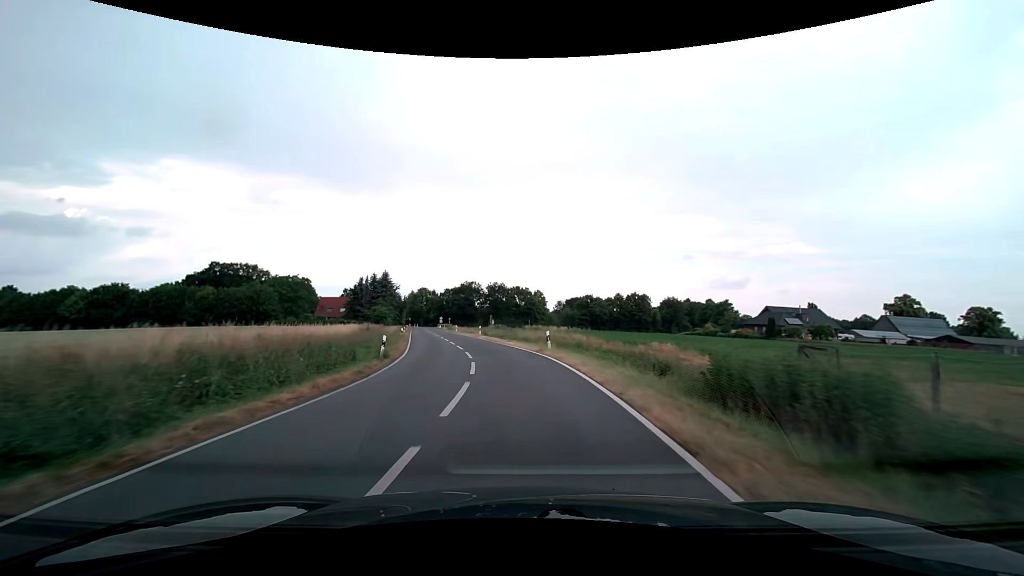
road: secondary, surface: asphalt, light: Day
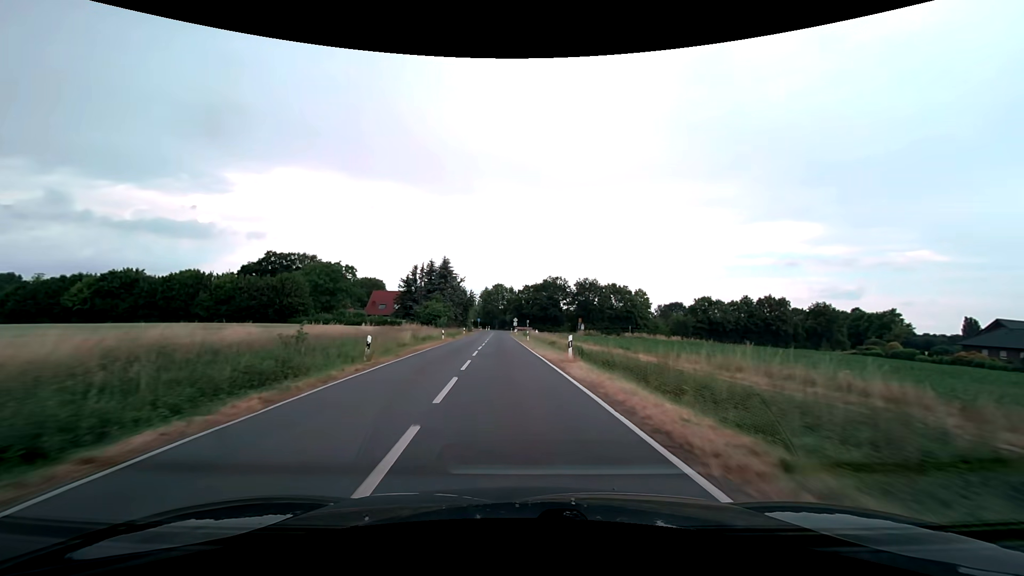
(-2.4, +29.4) m; -9°
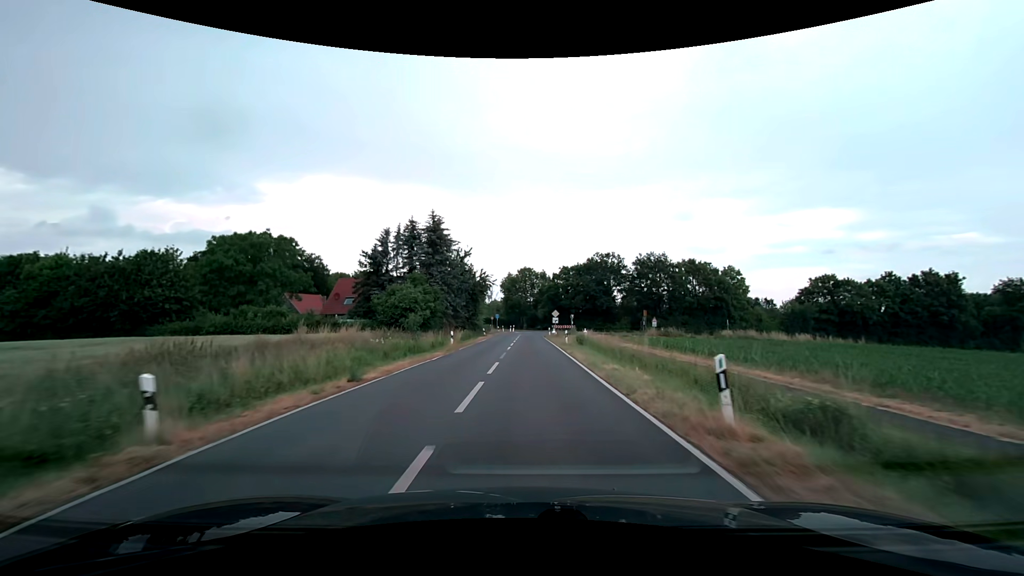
(-1.8, +37.6) m; -4°
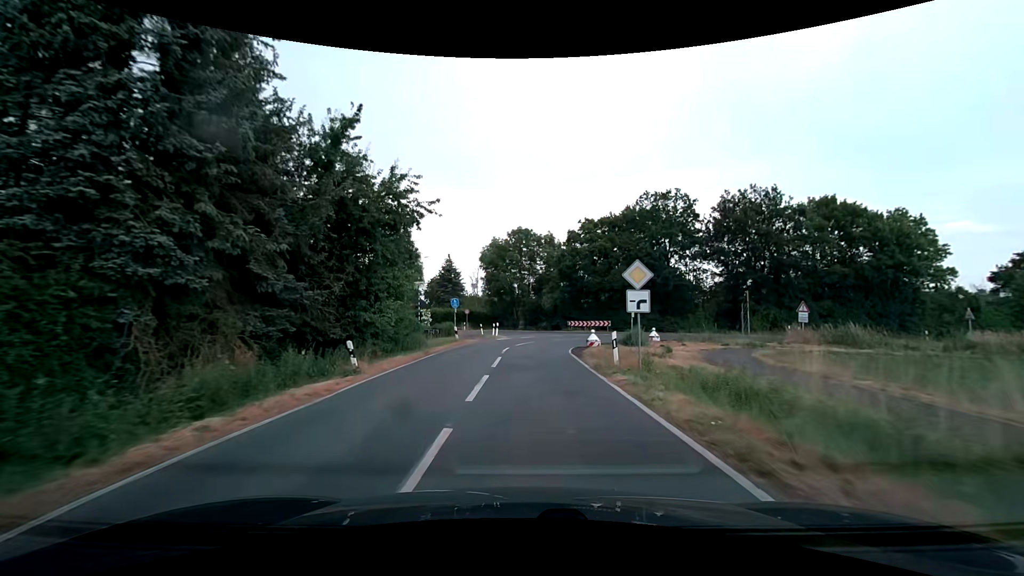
(+0.3, +41.1) m; 0°
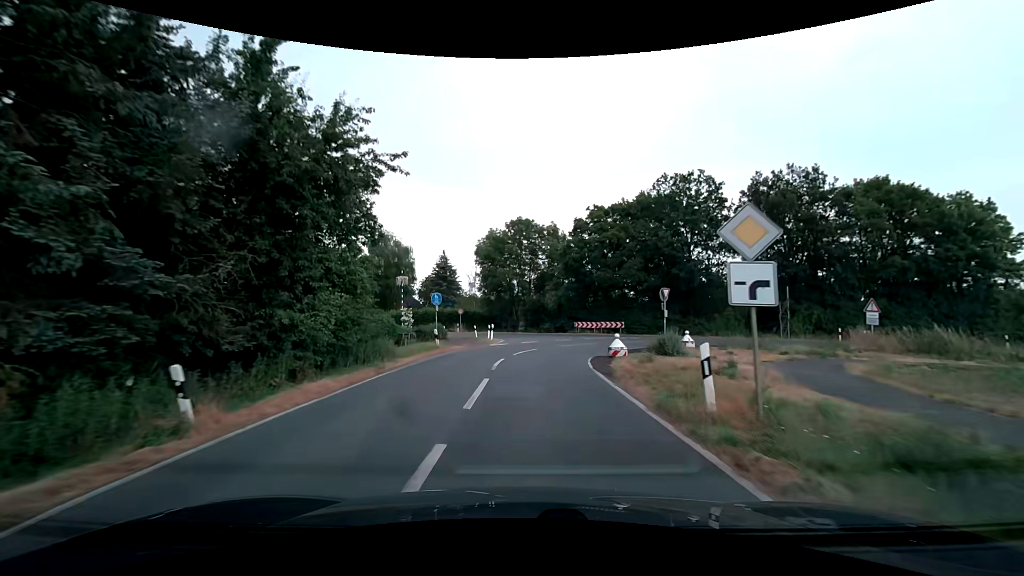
(0.0, +6.7) m; 0°
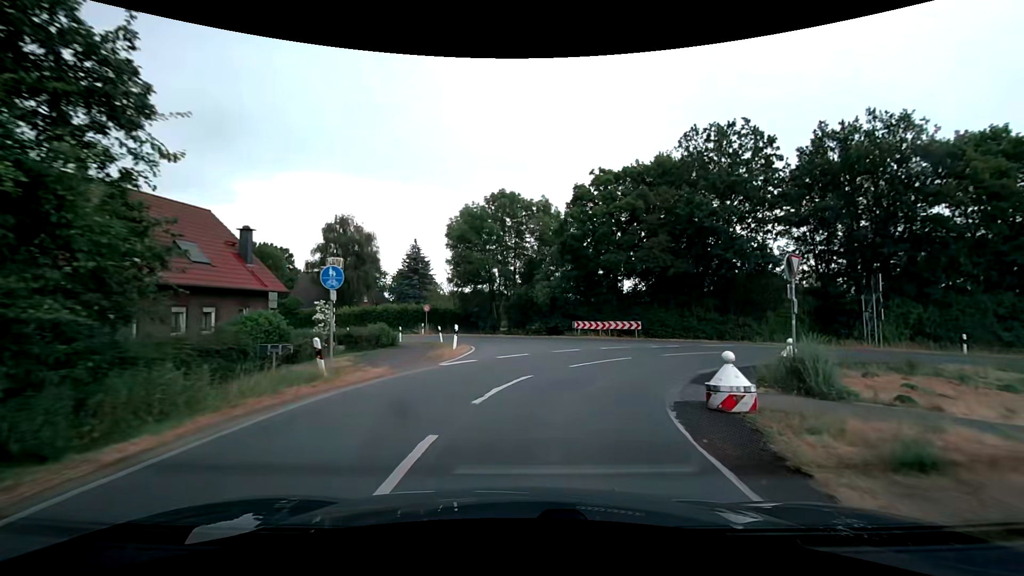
(+0.1, +11.7) m; +2°
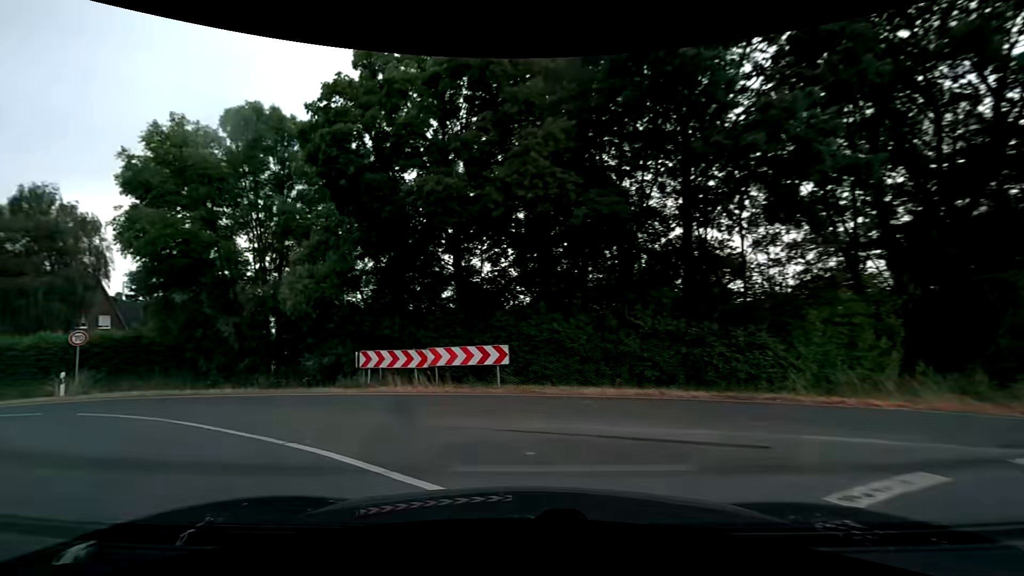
(+4.8, +20.4) m; +14°
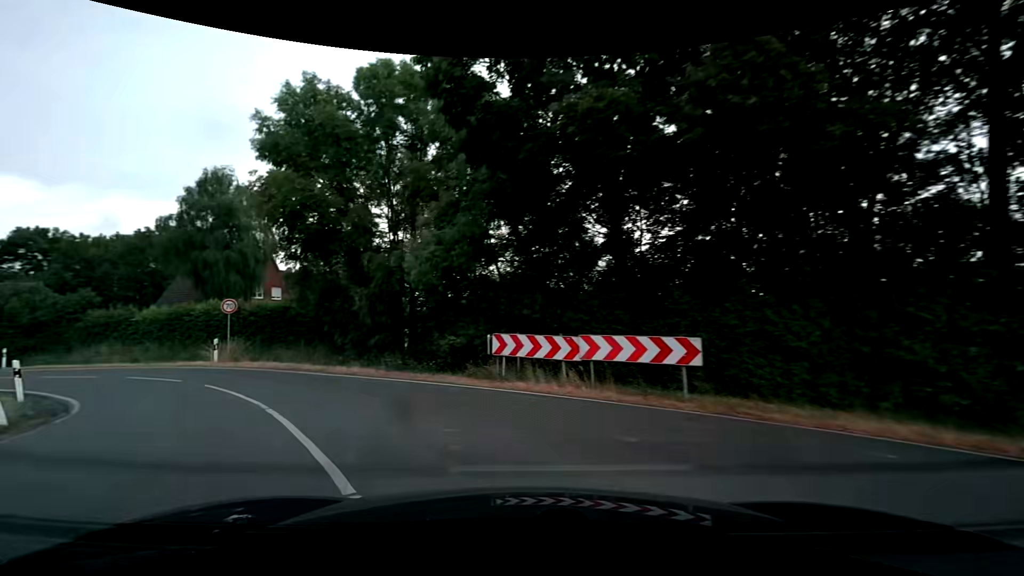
(-0.5, +3.9) m; -16°
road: tertiary
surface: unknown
(-2, +10) (-9, +17) (-17, +22) (-27, +26) (-36, +28) (-46, +30) (-56, +32) (-66, +33) (-76, +34) (-86, +35) m
